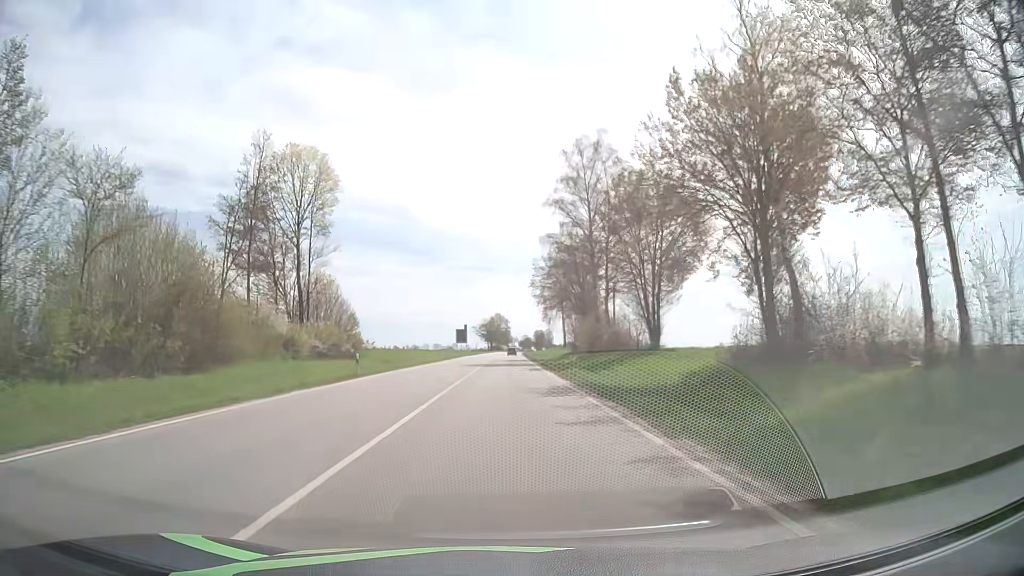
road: primary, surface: asphalt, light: Day
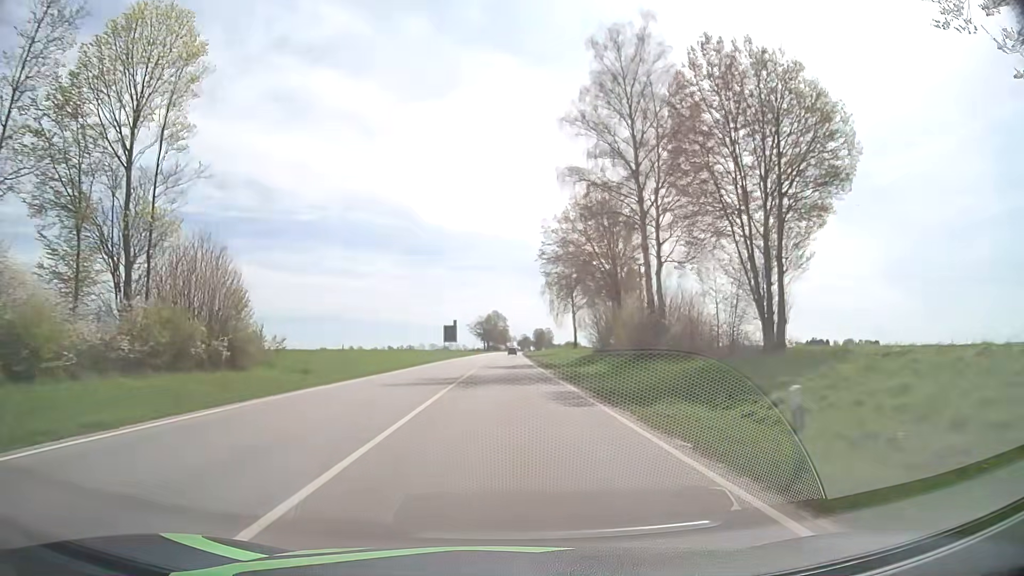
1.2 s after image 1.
(0.0, +23.9) m; 0°
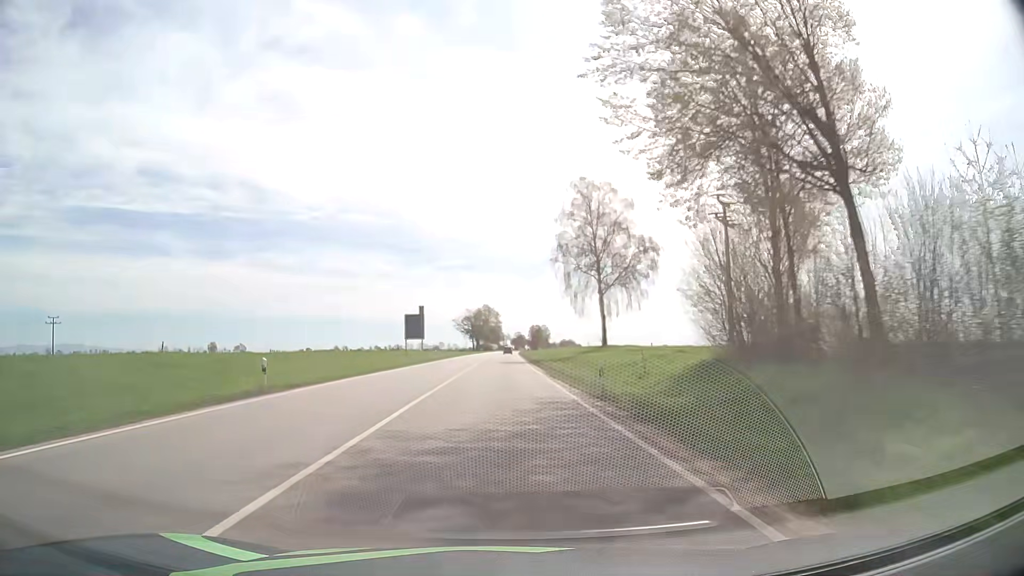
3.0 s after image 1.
(+0.2, +38.2) m; +1°
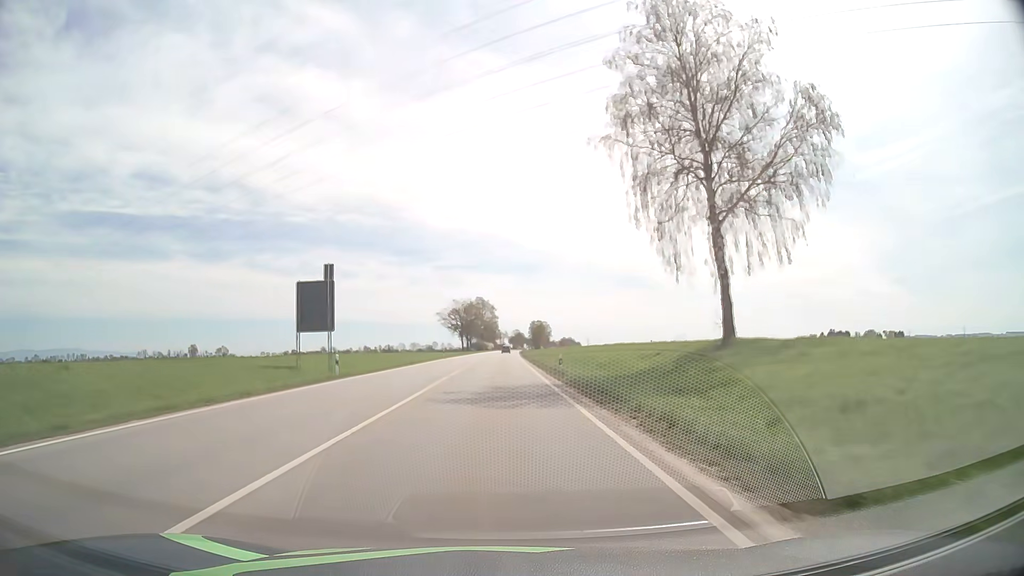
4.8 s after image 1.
(+0.1, +40.5) m; 0°
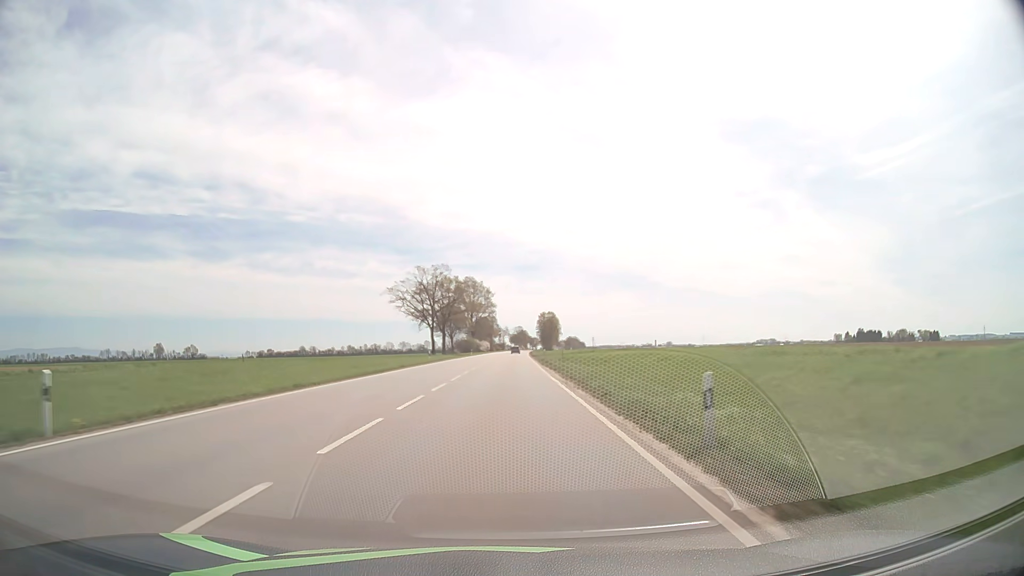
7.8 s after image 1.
(-0.1, +71.4) m; 0°
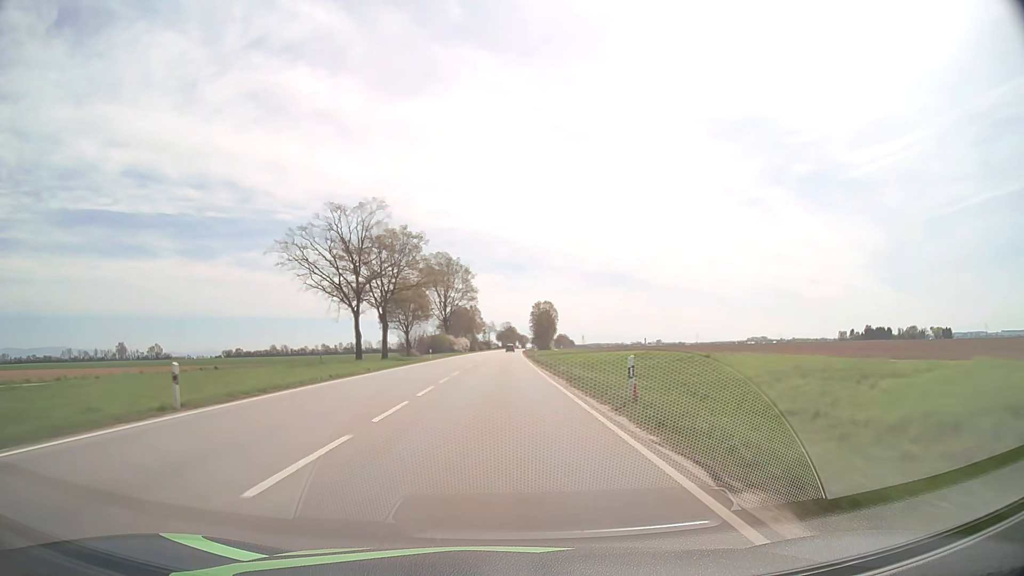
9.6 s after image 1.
(+0.4, +44.7) m; +1°
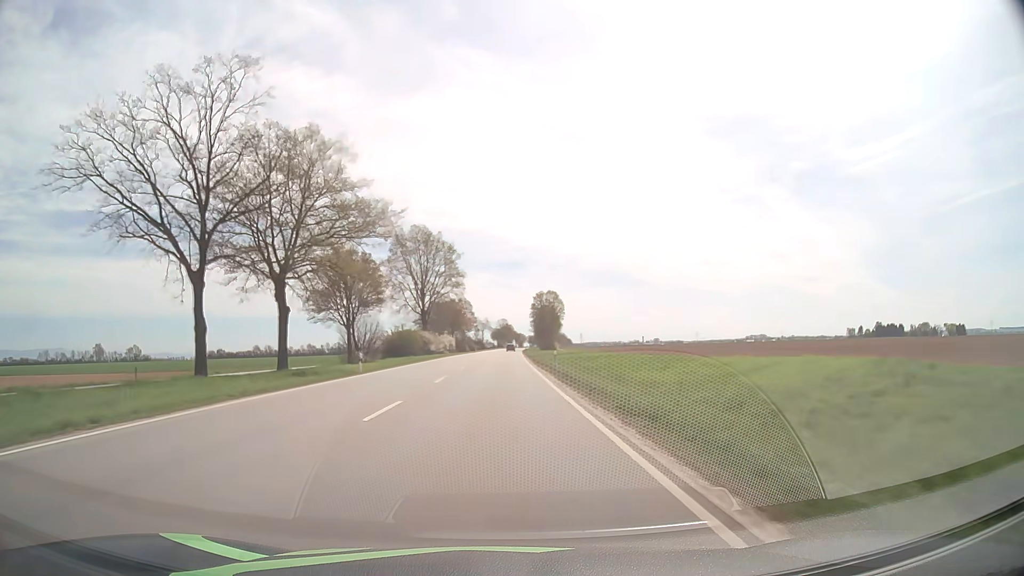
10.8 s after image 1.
(+0.2, +29.9) m; 0°
(0, +10) (0, +20) (0, +30) (0, +40) (0, +50) (0, +60) (0, +70) (0, +80) (0, +90) (+1, +100) m
